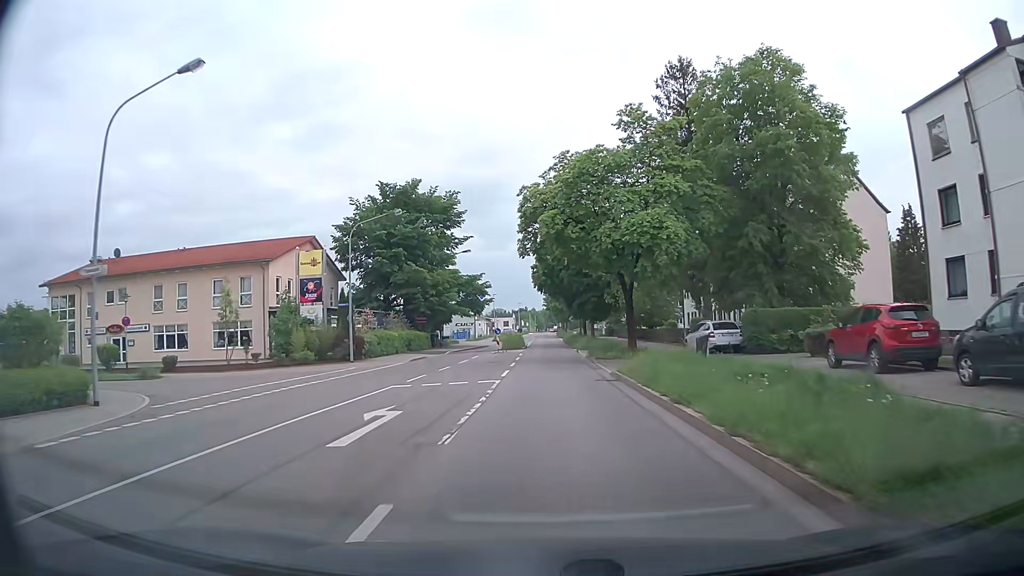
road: secondary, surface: asphalt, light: Day
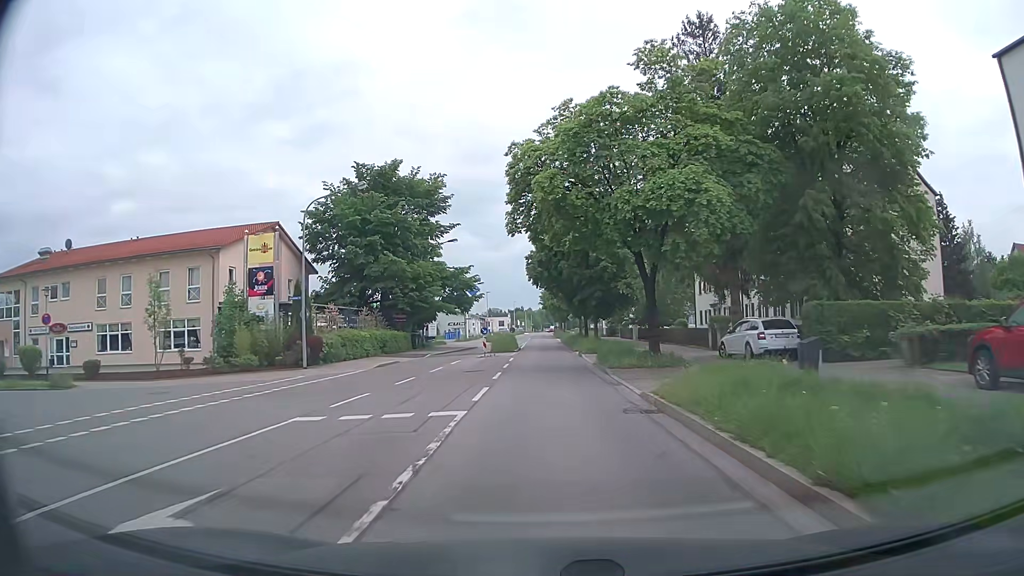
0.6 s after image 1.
(0.0, +7.4) m; 0°
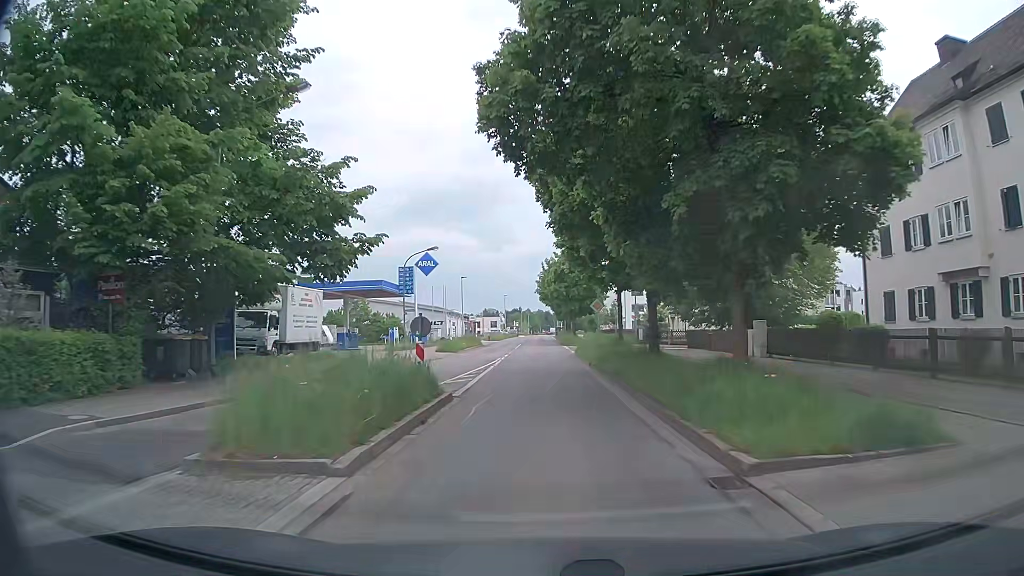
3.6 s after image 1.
(-0.1, +36.9) m; 0°
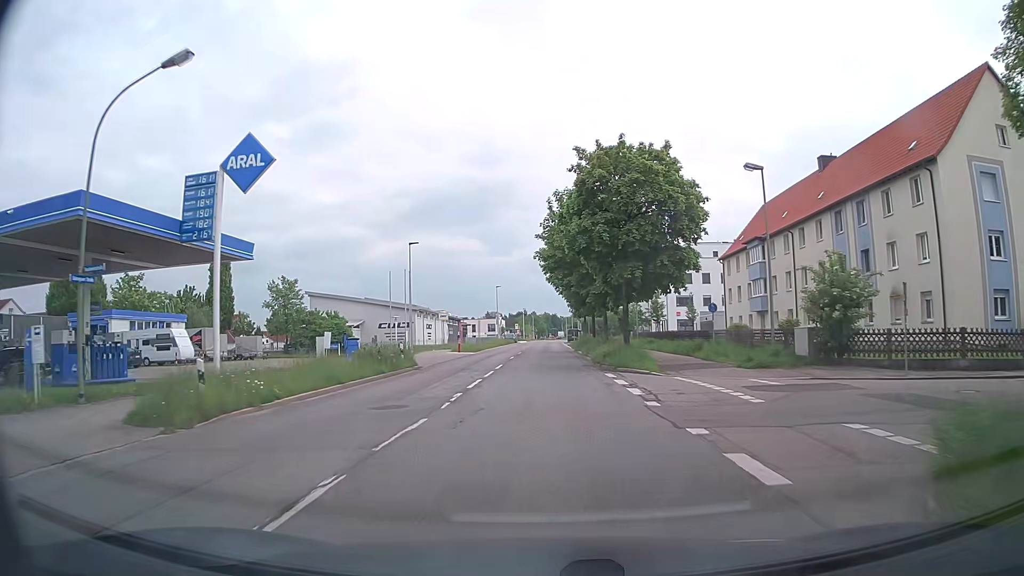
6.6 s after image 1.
(-0.1, +36.7) m; -1°
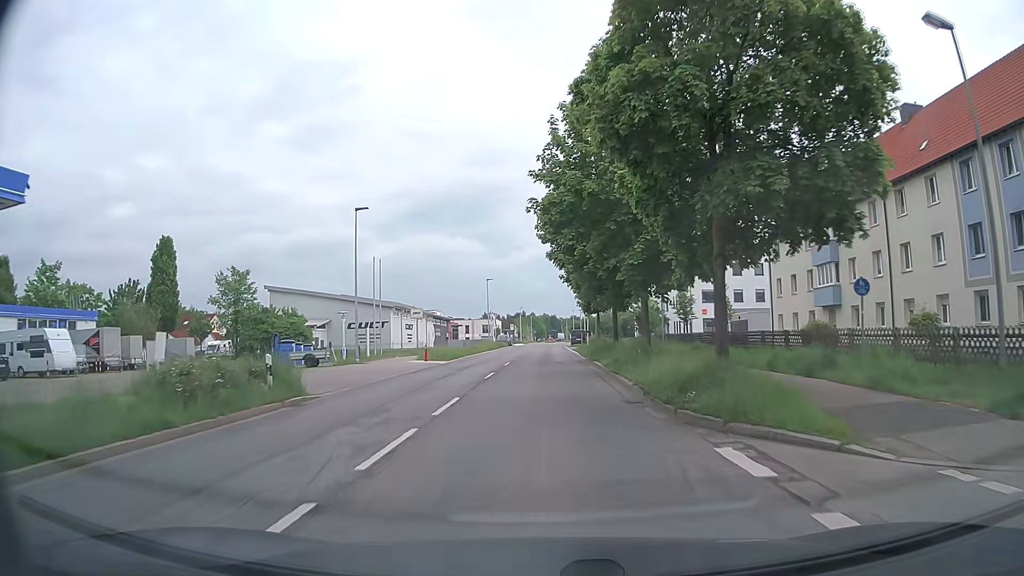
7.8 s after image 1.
(+0.1, +14.6) m; +1°
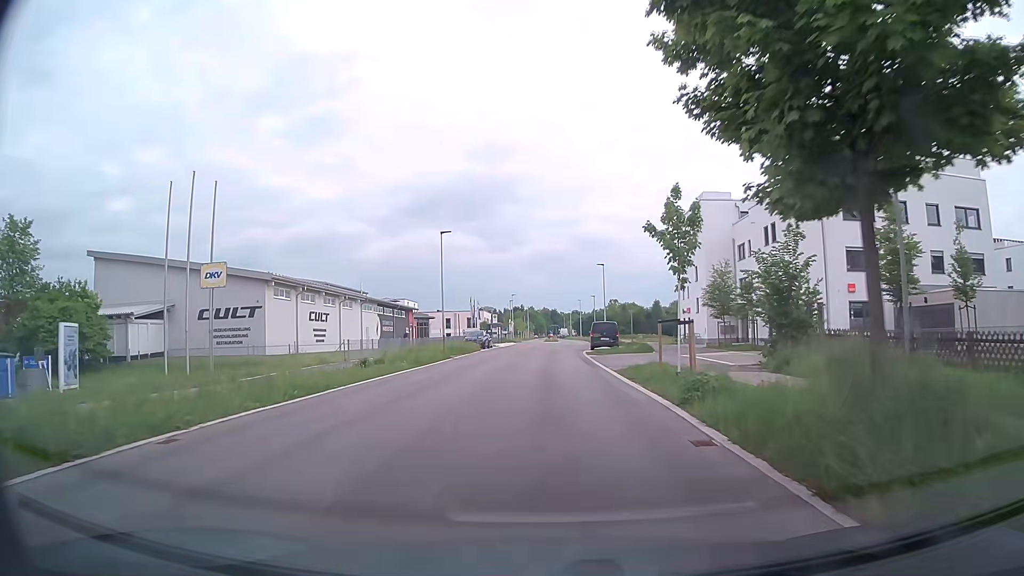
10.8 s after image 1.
(-0.1, +35.8) m; 0°
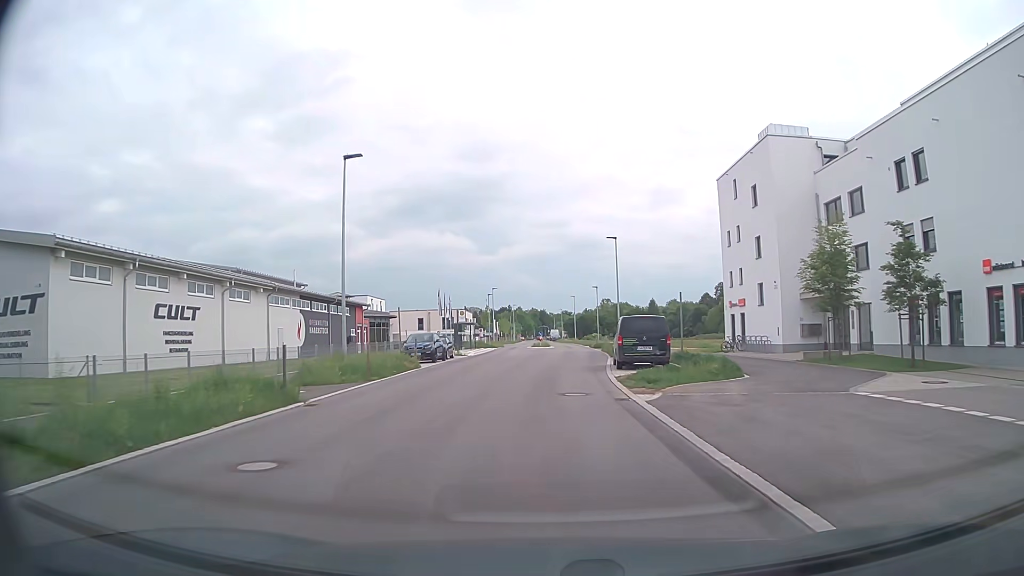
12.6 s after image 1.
(-0.1, +20.8) m; +1°
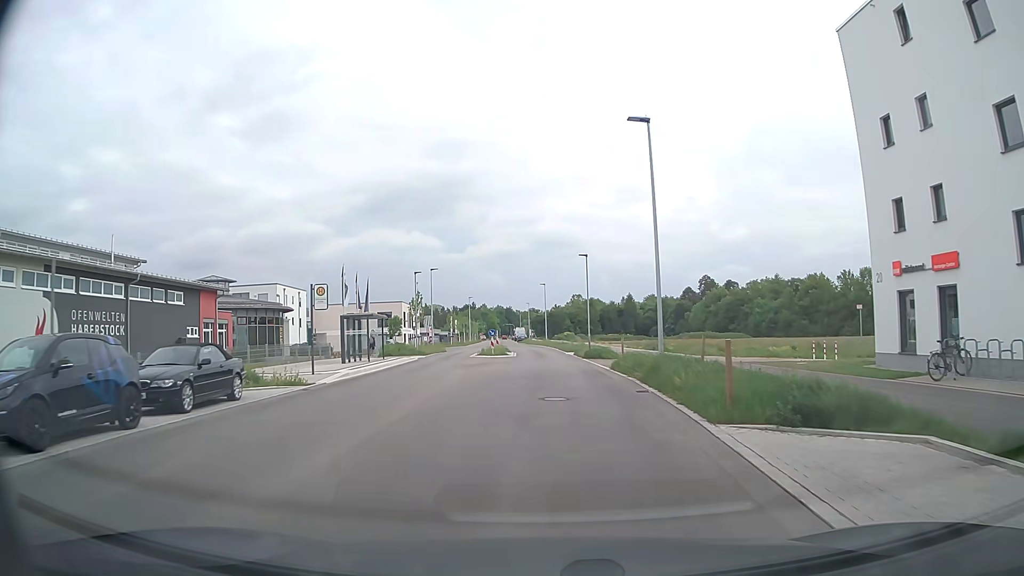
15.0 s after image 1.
(+0.5, +27.1) m; +3°
(0, +10) (0, +20) (0, +30) (0, +40) (-1, +50) (-1, +60) (-2, +70) (-3, +80) (-4, +90) (-5, +100) m
